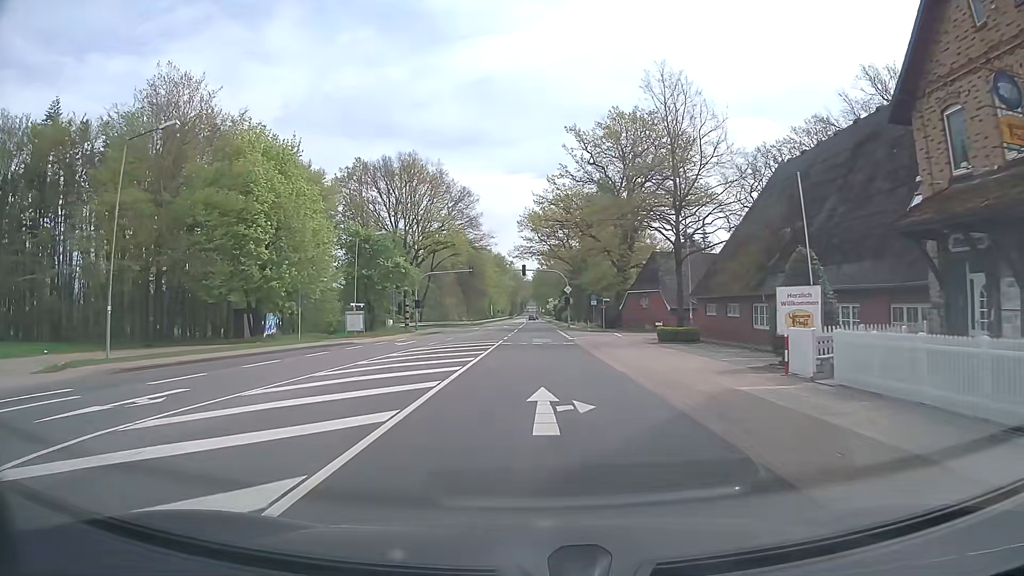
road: primary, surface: asphalt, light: Day
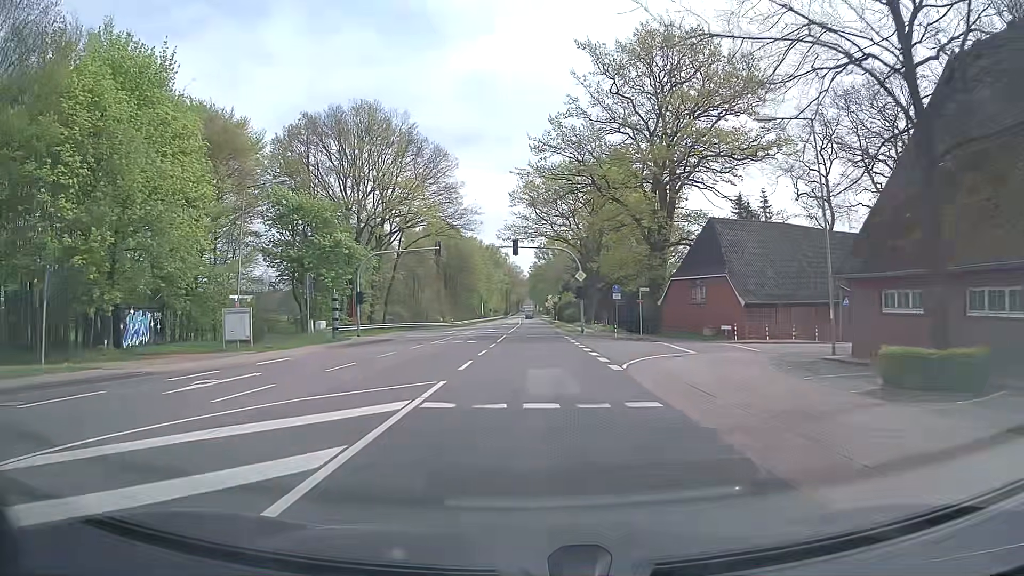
(+0.1, +23.2) m; 0°
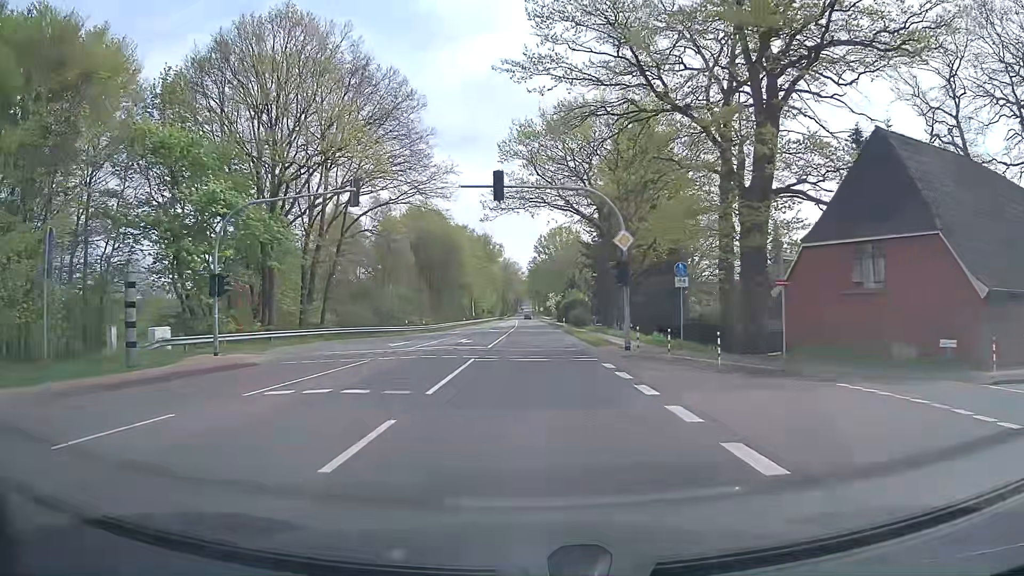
(+0.1, +23.2) m; 0°
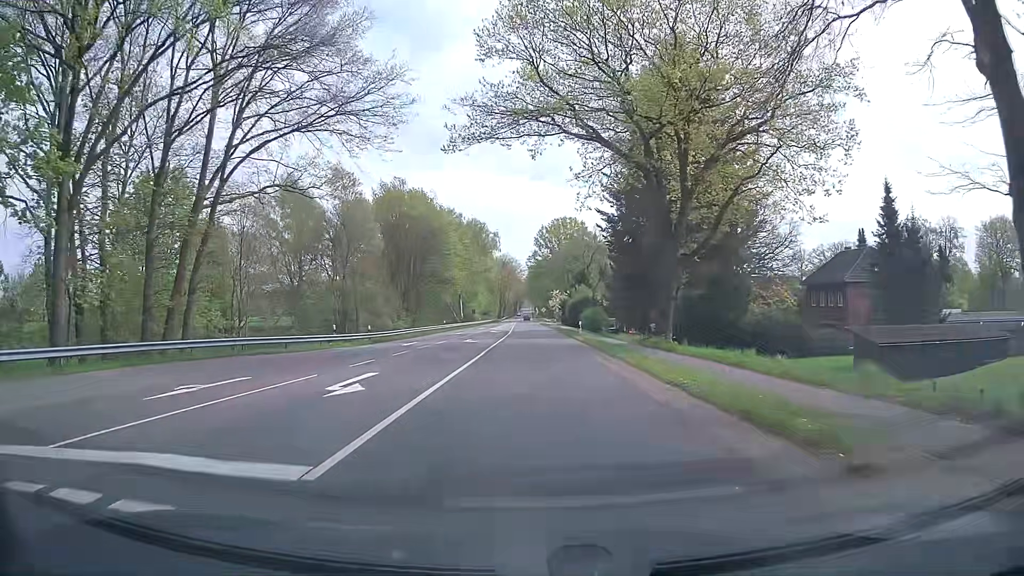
(0.0, +23.1) m; 0°
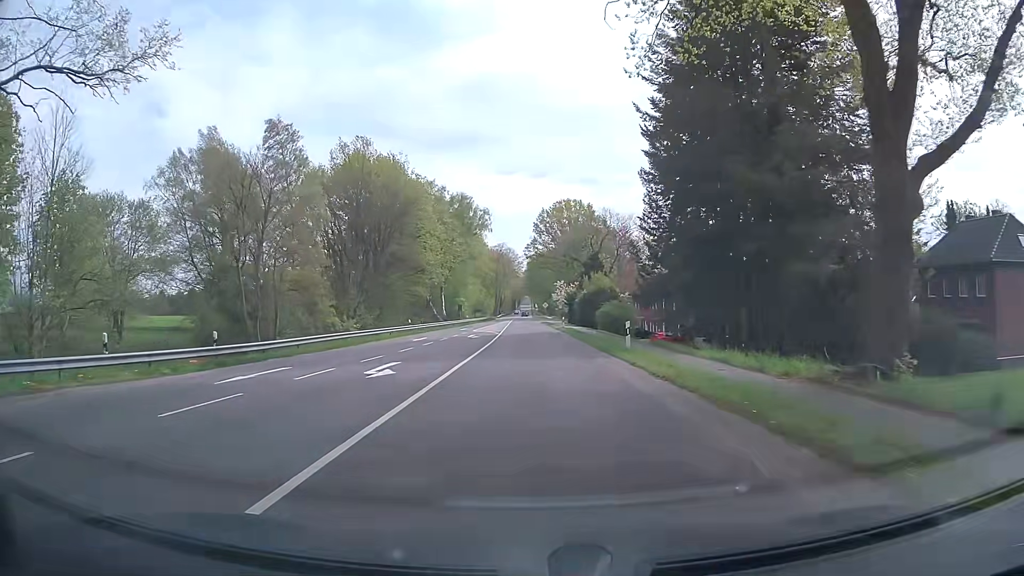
(0.0, +22.9) m; 0°
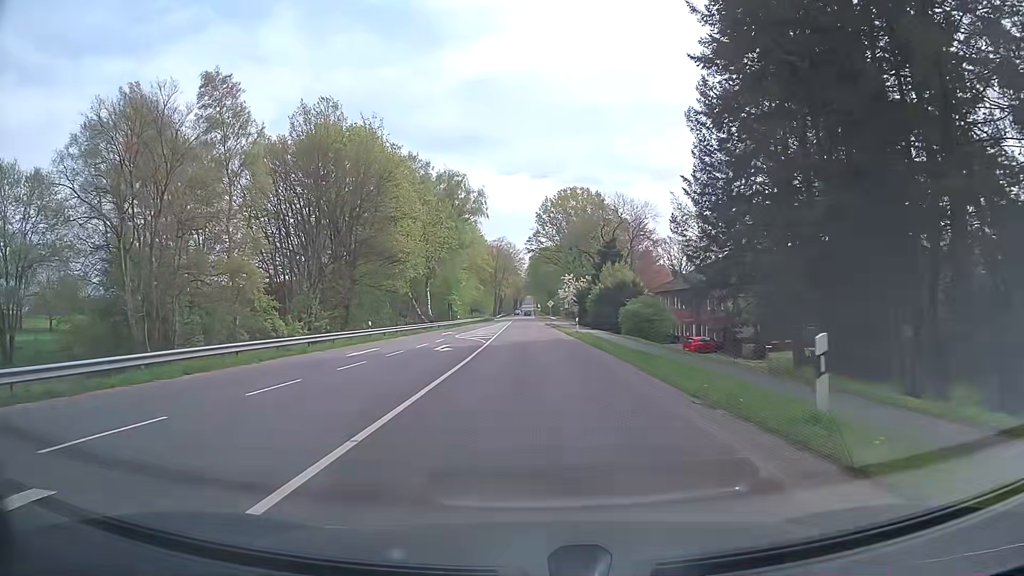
(0.0, +15.2) m; 0°
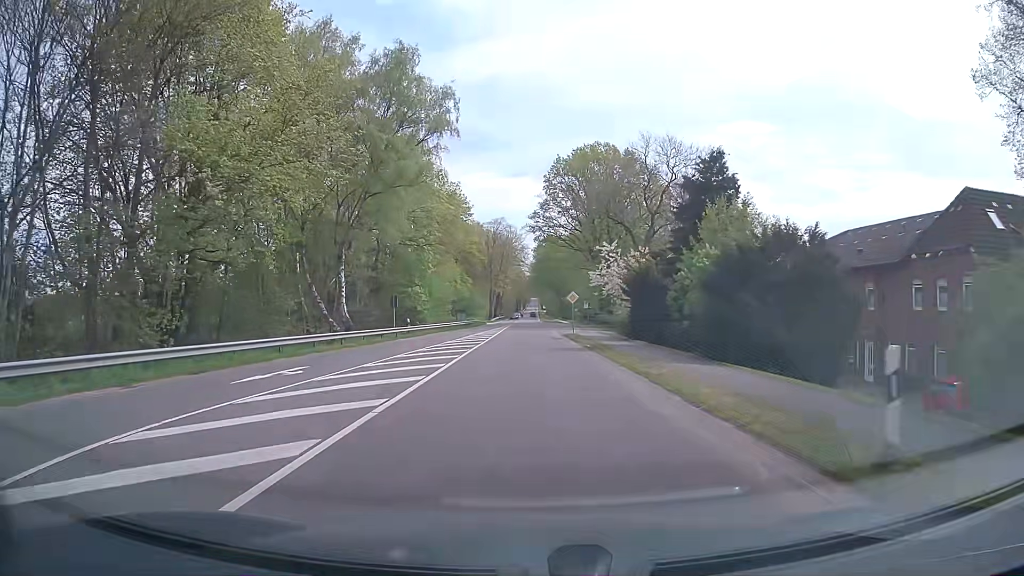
(0.0, +38.0) m; 0°
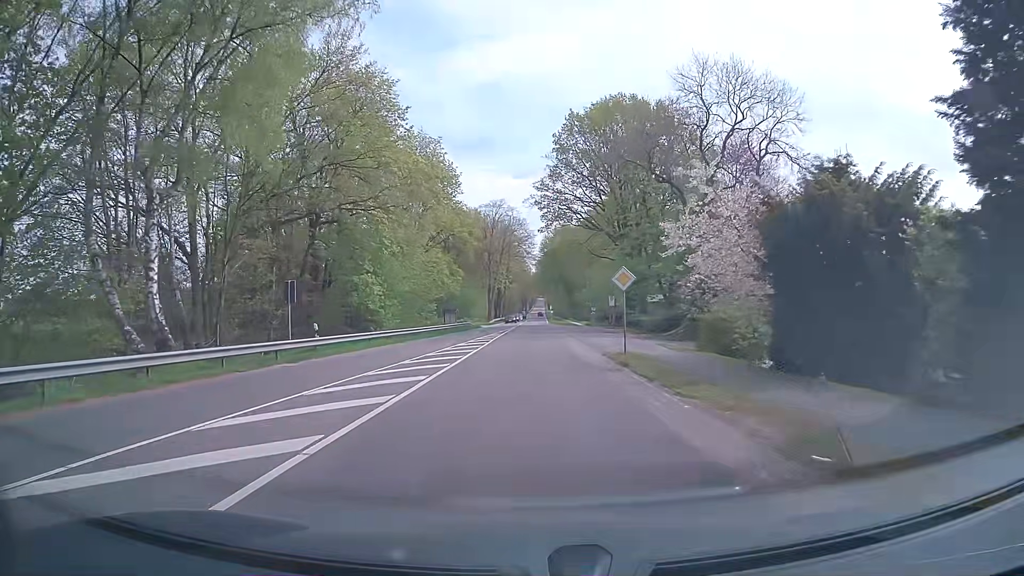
(-0.1, +22.8) m; -1°
(0, +10) (0, +20) (0, +30) (0, +40) (0, +50) (0, +60) (0, +70) (0, +80) (+1, +90) (+1, +100) m
